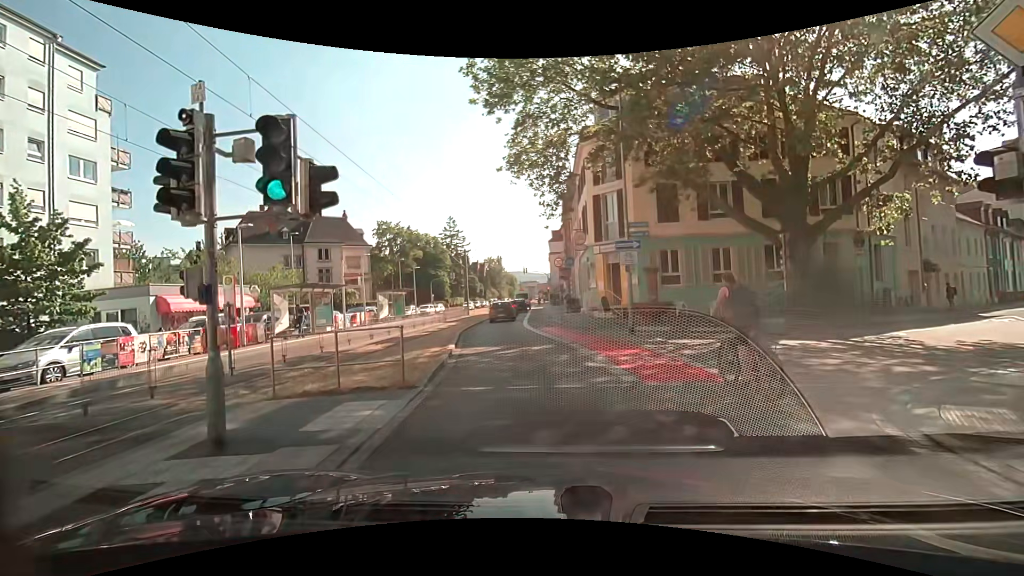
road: secondary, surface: asphalt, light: Day
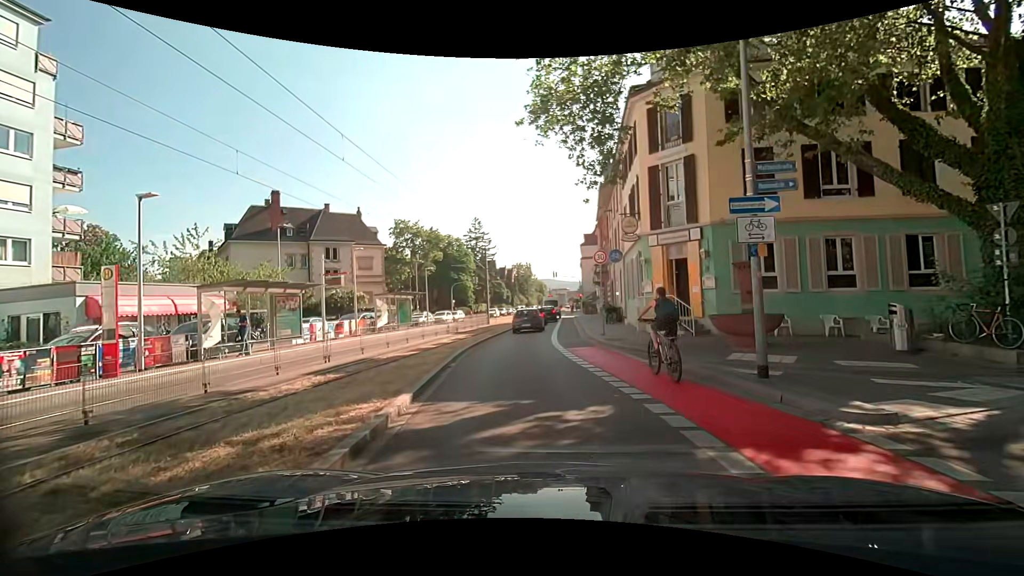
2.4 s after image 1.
(-0.3, +7.5) m; -5°
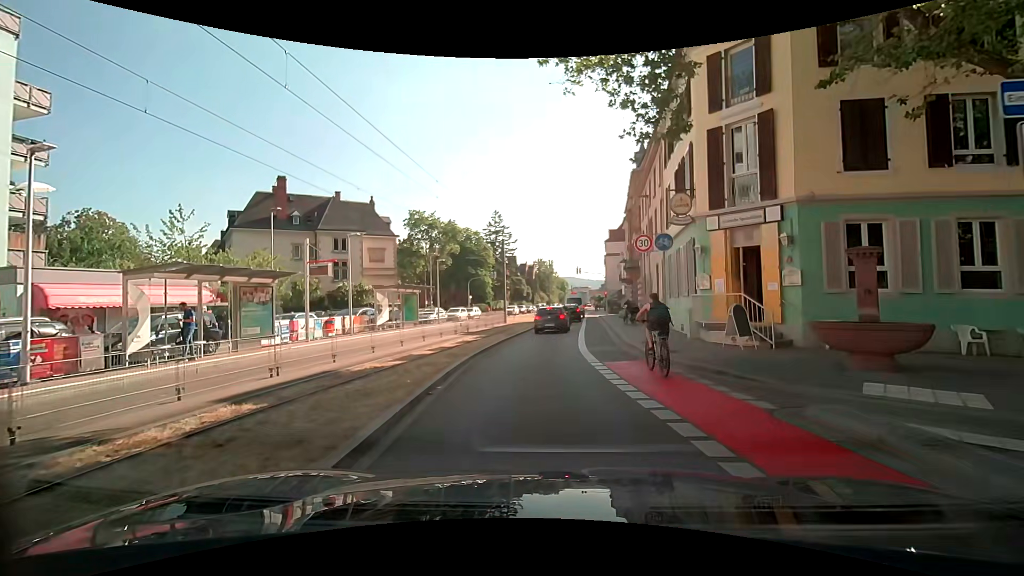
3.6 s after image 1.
(-0.1, +4.3) m; -2°
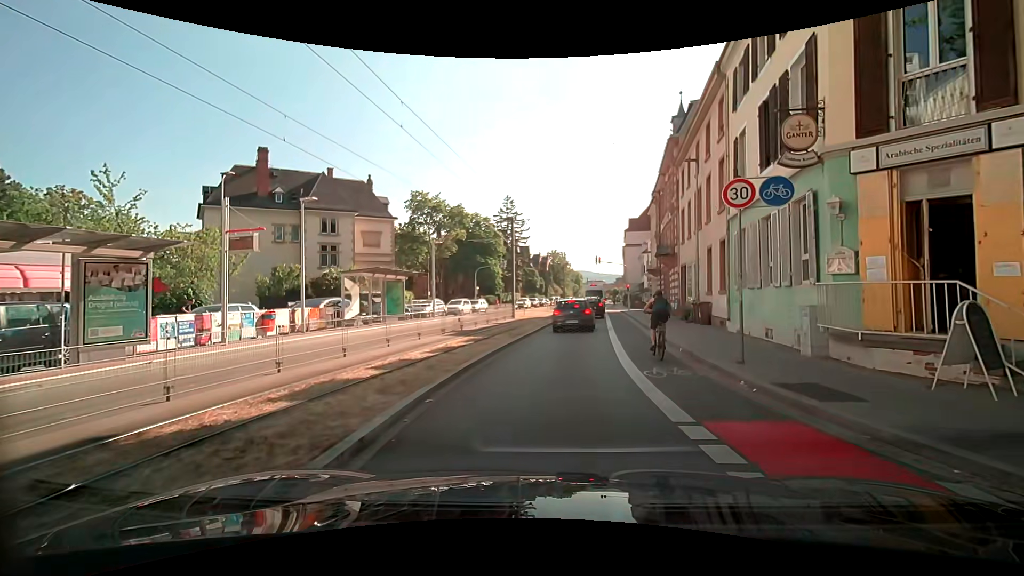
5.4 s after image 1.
(-0.1, +6.6) m; -2°
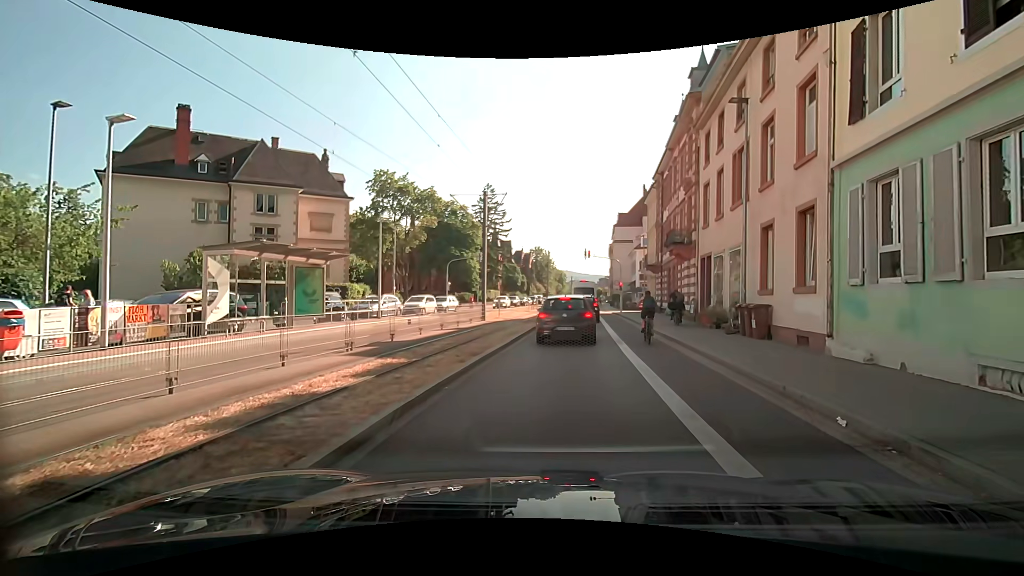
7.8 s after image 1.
(+0.2, +7.7) m; +4°
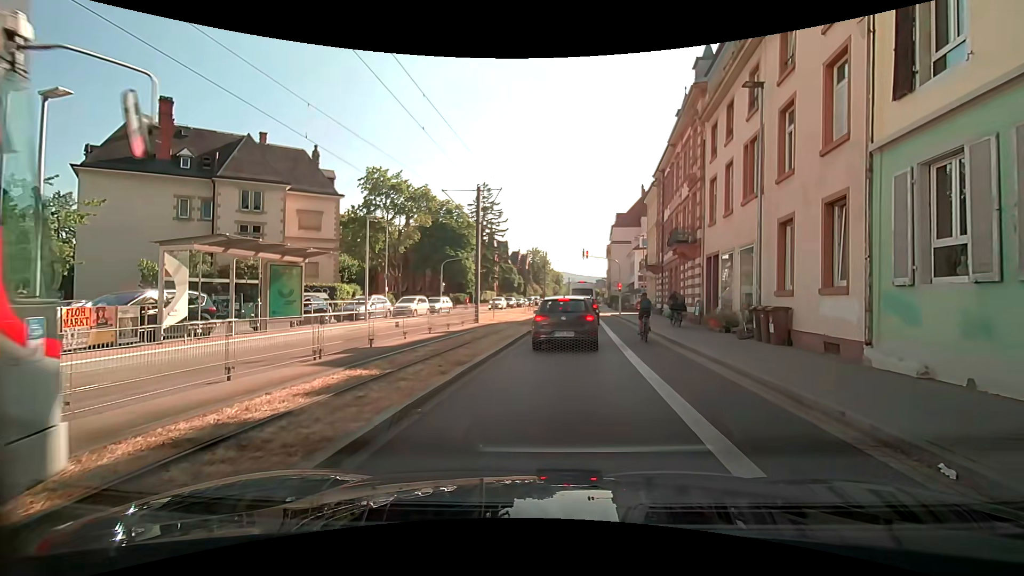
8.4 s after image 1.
(0.0, +1.4) m; -1°
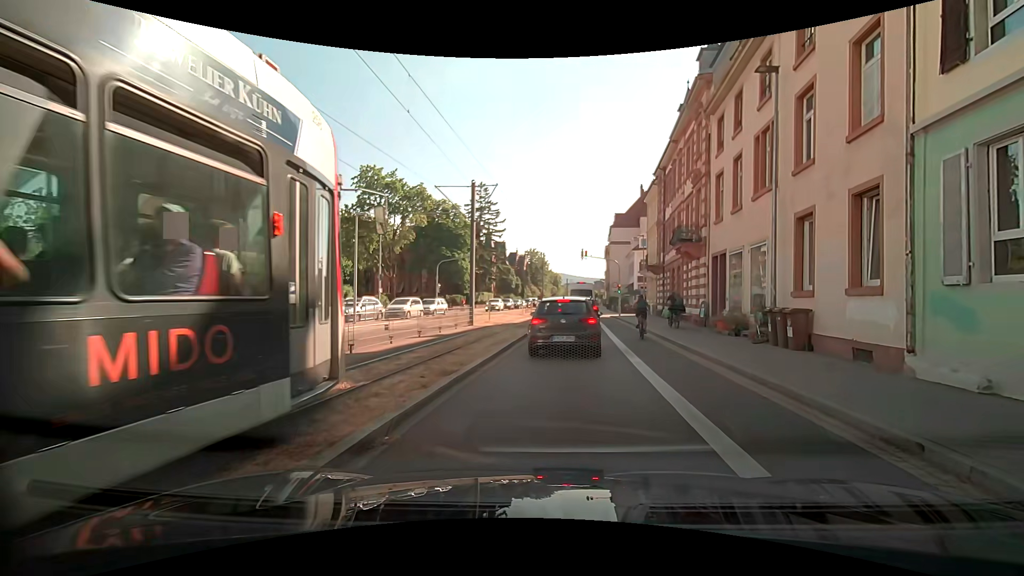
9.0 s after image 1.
(0.0, +1.1) m; -1°
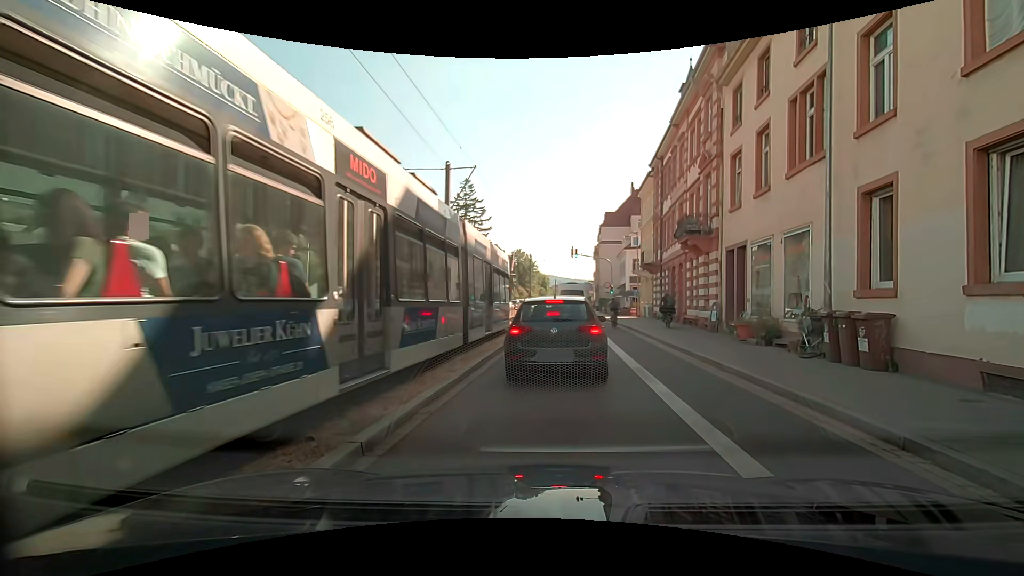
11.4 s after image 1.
(0.0, +3.5) m; +1°
